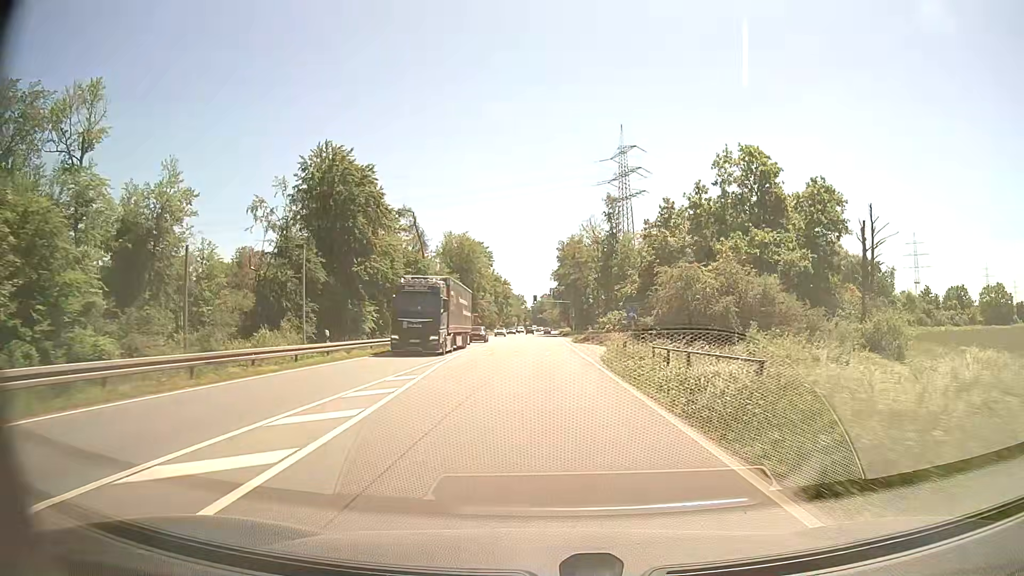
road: primary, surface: asphalt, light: Day
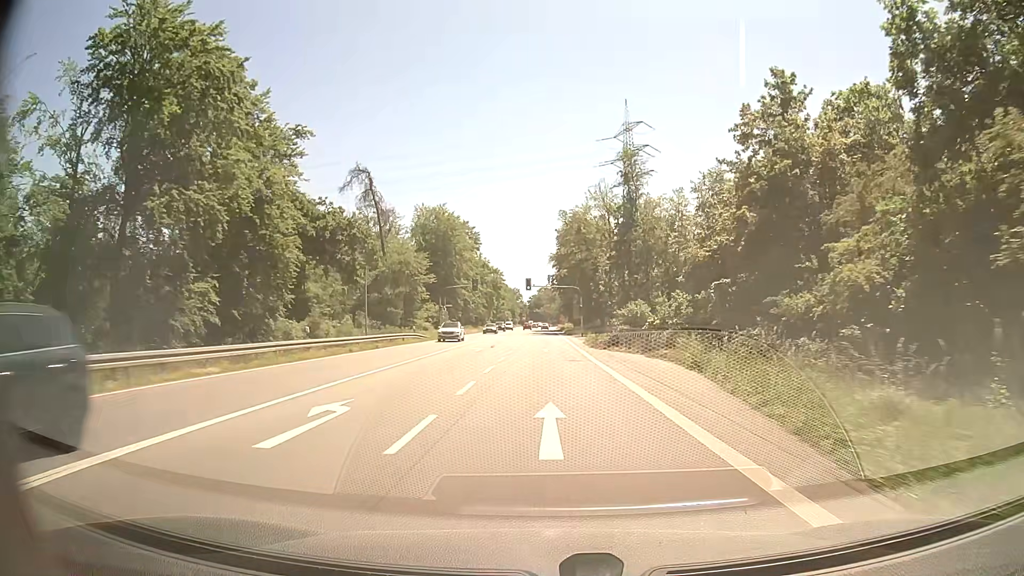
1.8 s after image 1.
(-0.2, +28.2) m; 0°
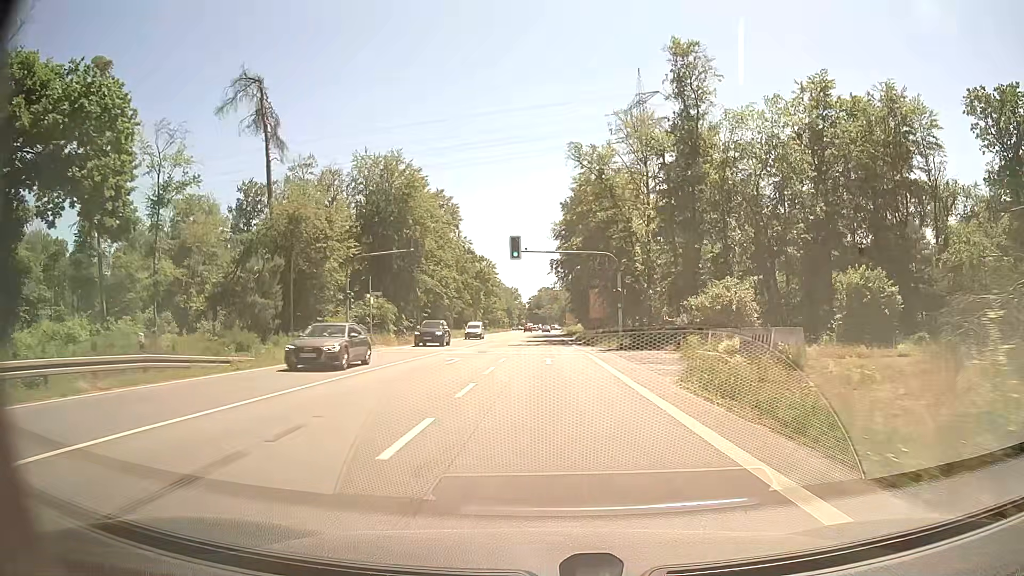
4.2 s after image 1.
(0.0, +36.5) m; 0°
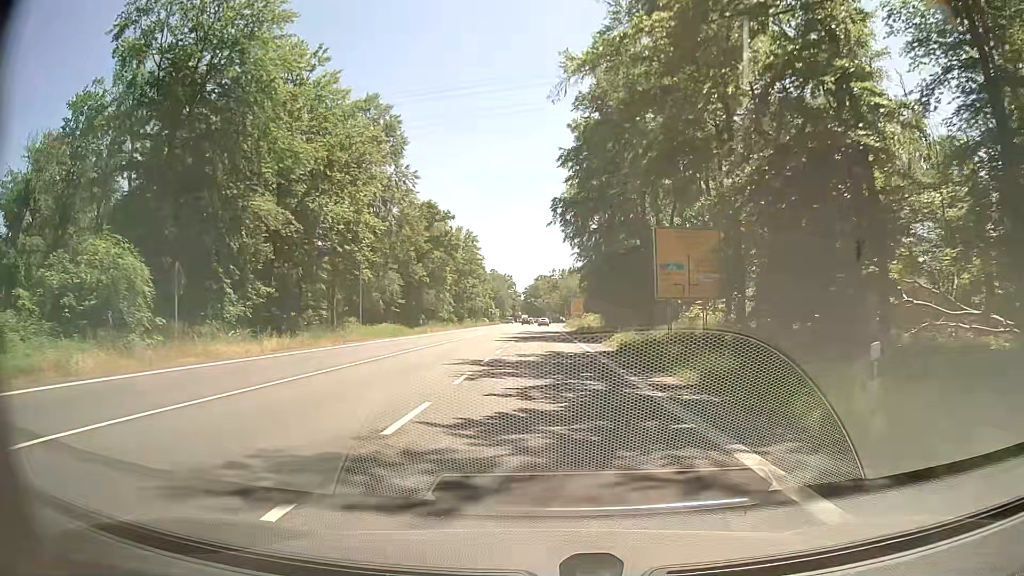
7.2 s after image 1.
(0.0, +43.8) m; 0°
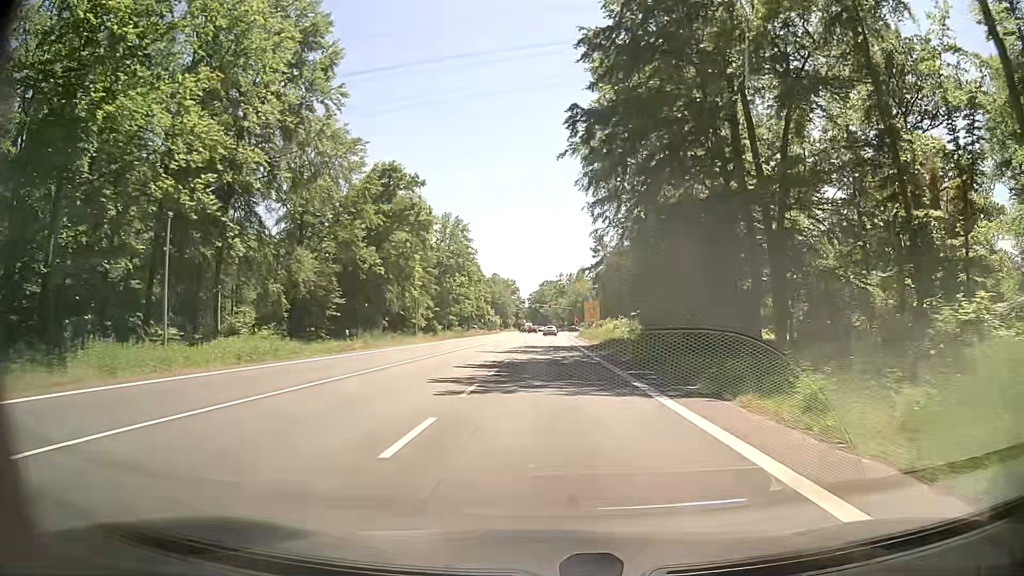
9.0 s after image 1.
(-0.2, +25.2) m; 0°
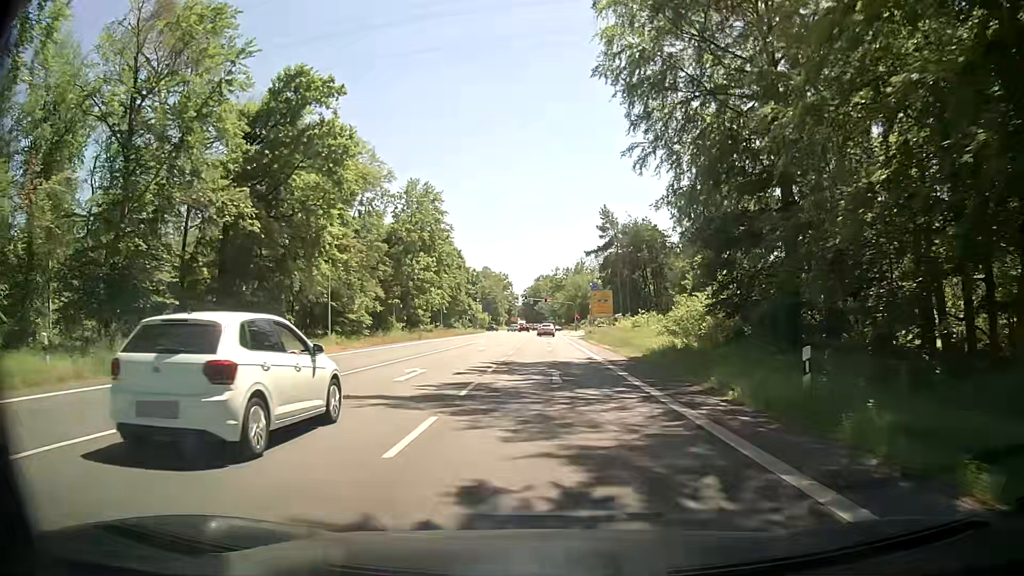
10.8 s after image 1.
(0.0, +24.3) m; 0°
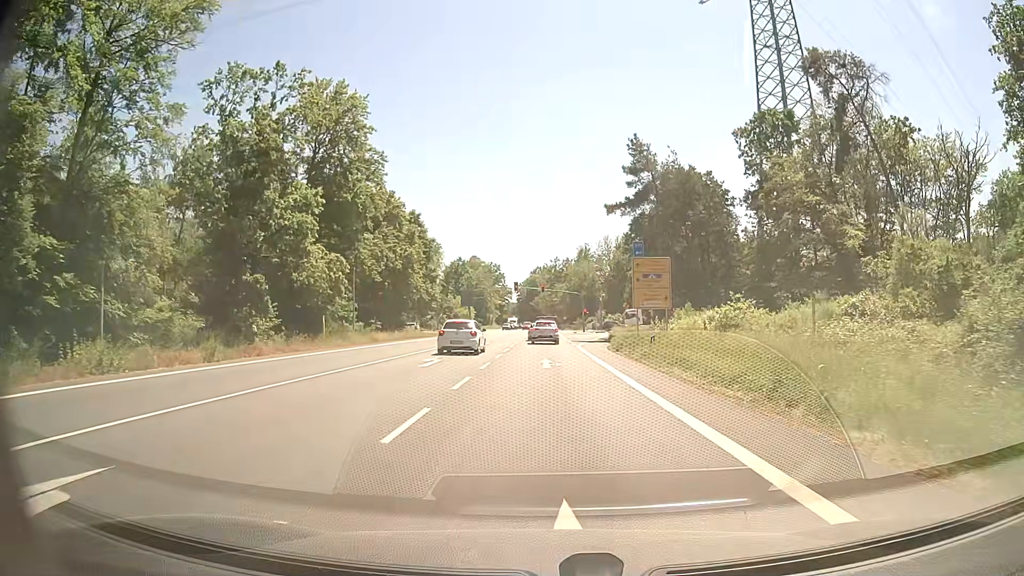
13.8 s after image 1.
(0.0, +35.4) m; 0°
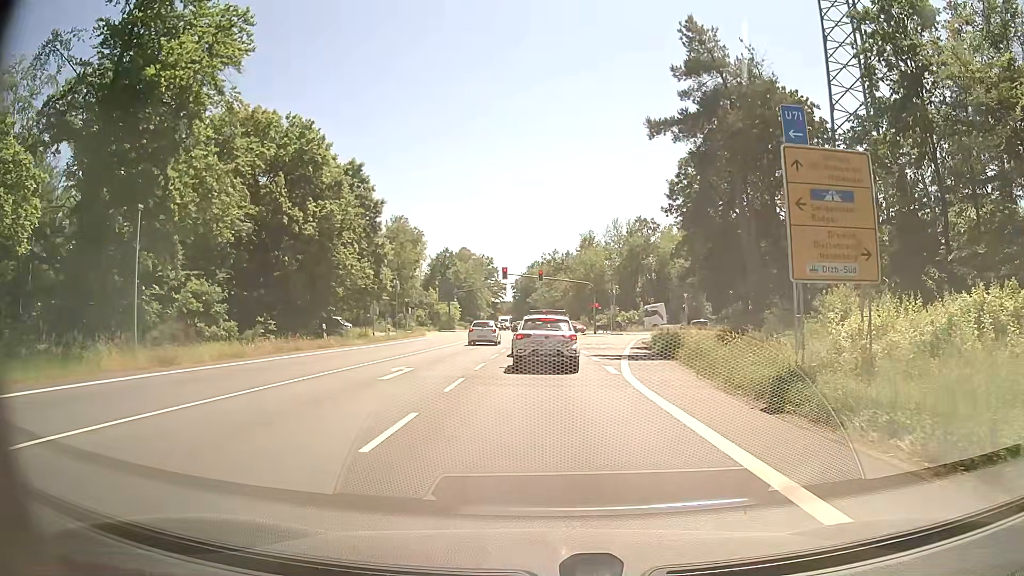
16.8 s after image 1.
(-0.2, +24.4) m; 0°
(0, +10) (0, +20) (0, +30) (-1, +40) (-1, +50) (-1, +60) (-1, +70) (-1, +80) (-1, +90) (-1, +100) m
